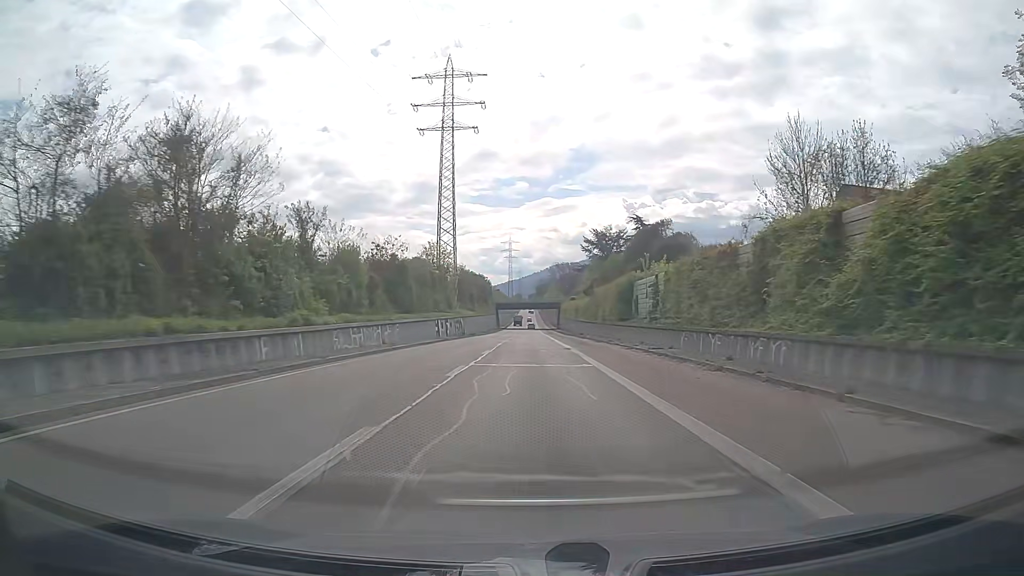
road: trunk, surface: asphalt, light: Day
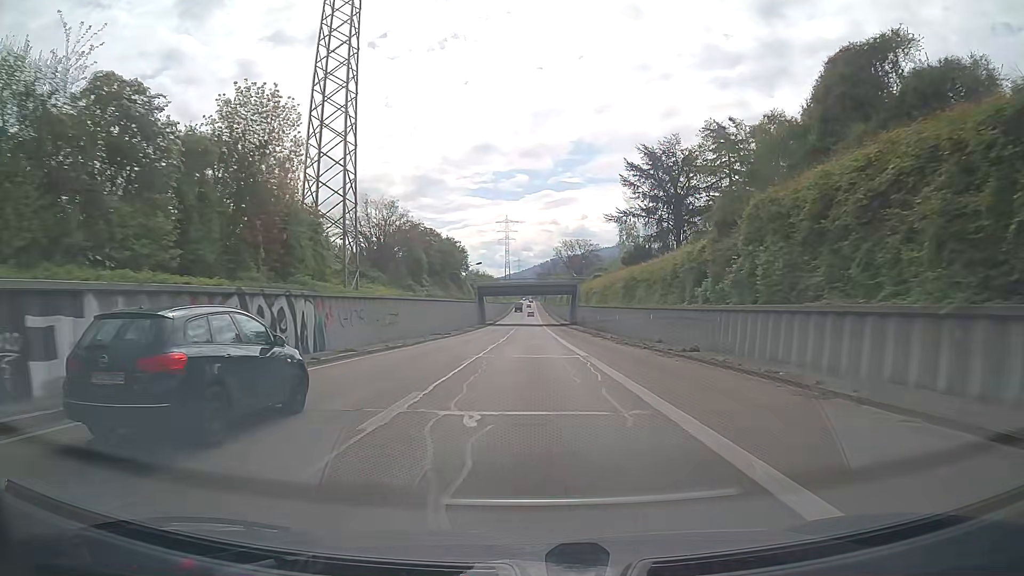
(+0.2, +56.3) m; 0°
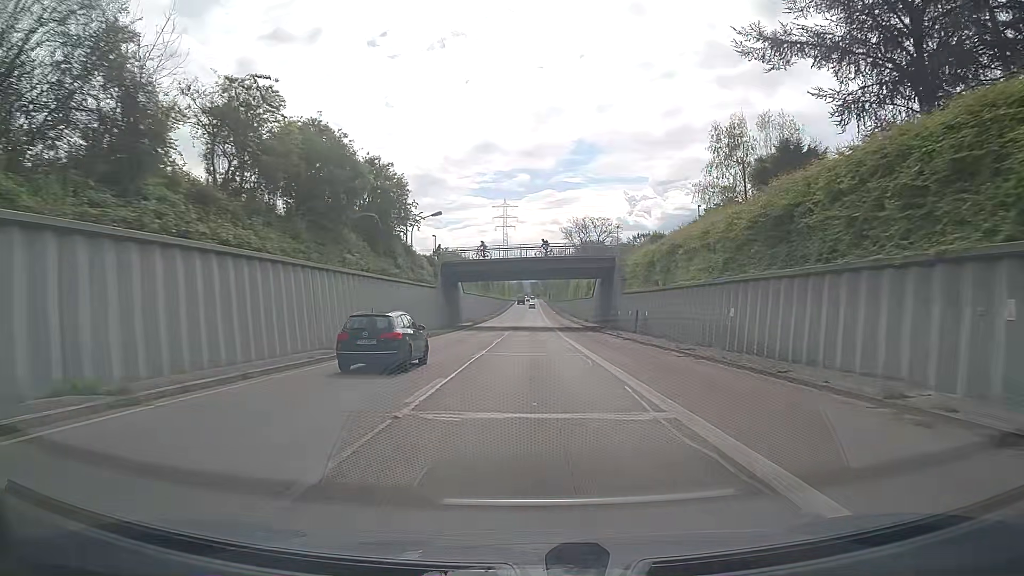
(-0.1, +45.7) m; 0°
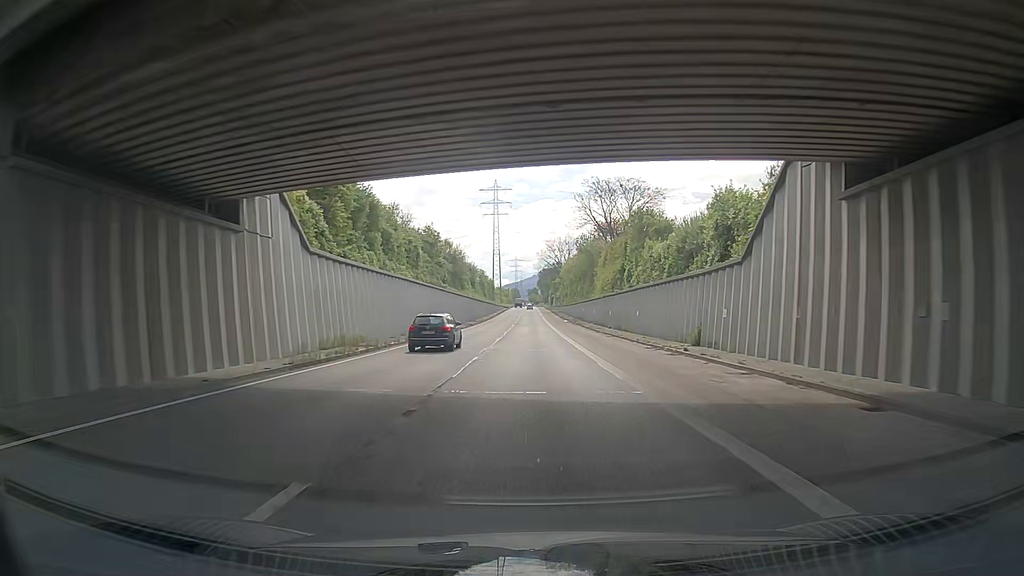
(+0.2, +57.7) m; 0°
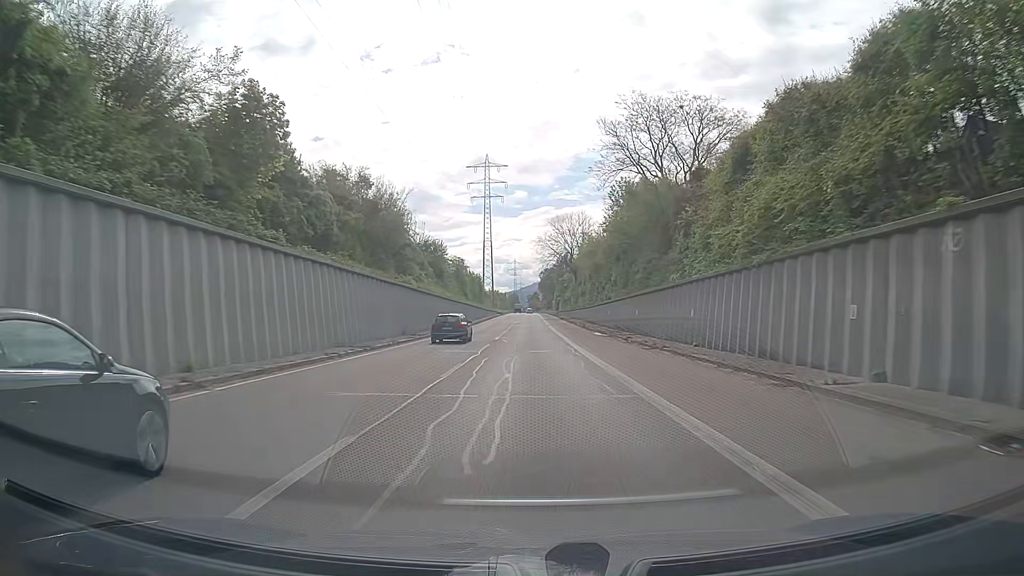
(+0.4, +45.9) m; 0°
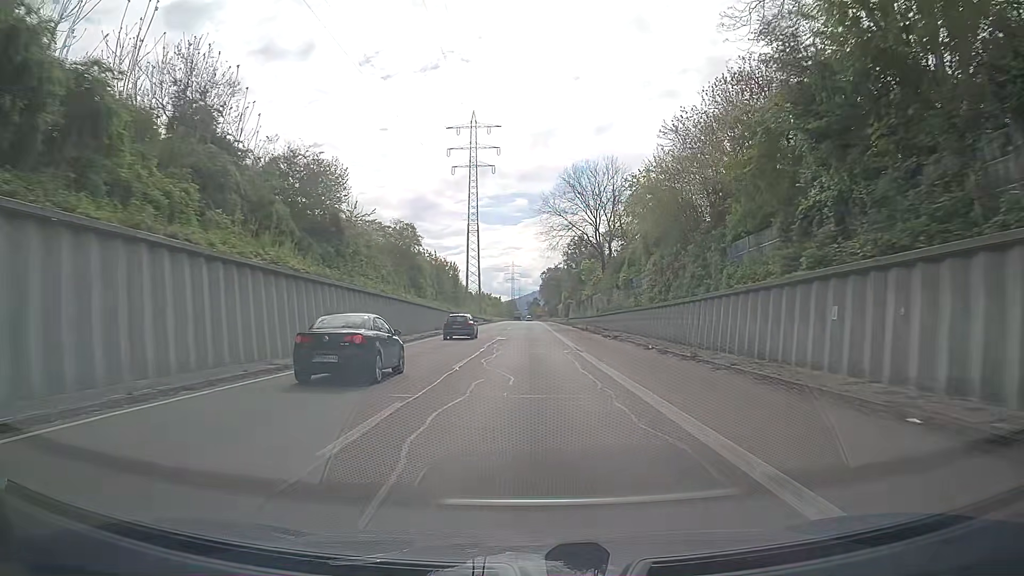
(+0.1, +45.2) m; 0°
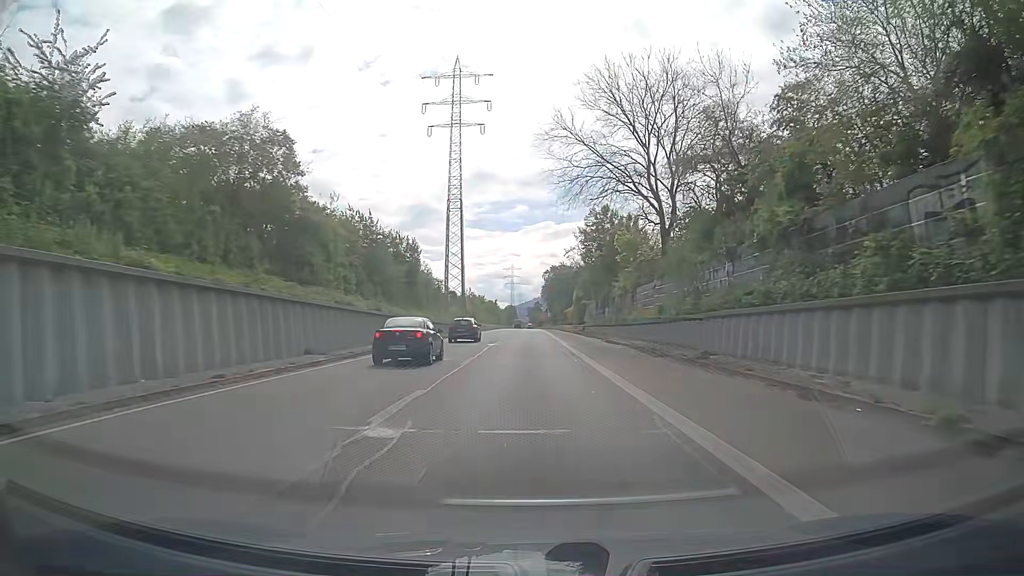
(-0.1, +33.7) m; 0°
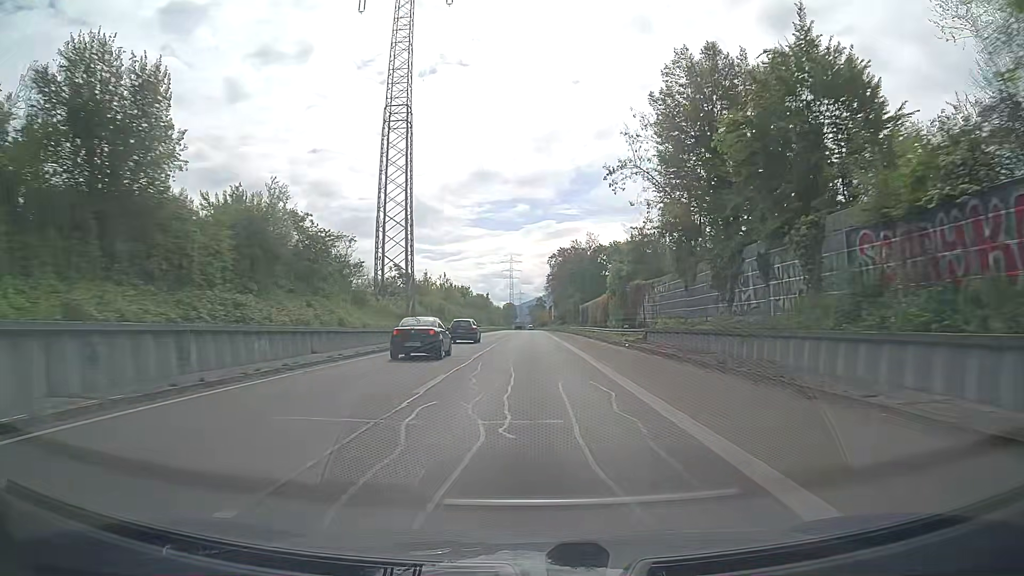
(+0.1, +44.7) m; +1°
(0, +10) (0, +20) (0, +30) (0, +40) (-1, +50) (-1, +60) (-1, +70) (-1, +80) (-1, +90) (-1, +100) m
